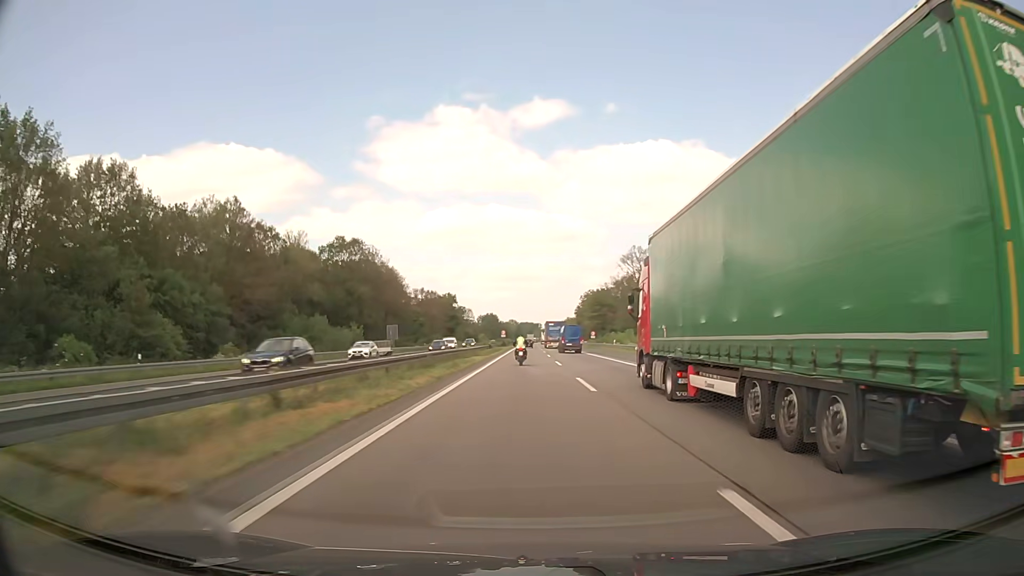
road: motorway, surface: asphalt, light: Day
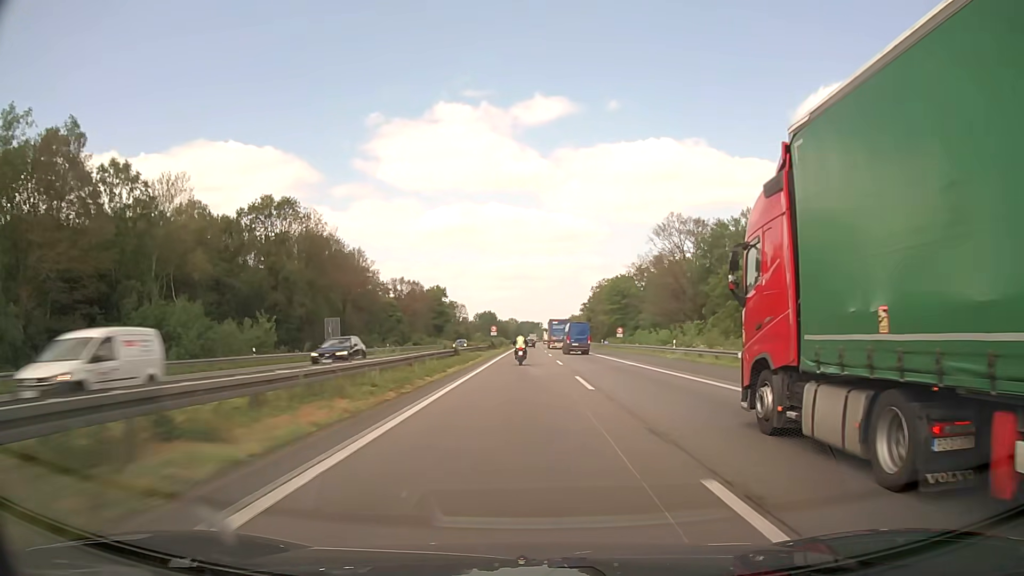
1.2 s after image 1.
(0.0, +35.6) m; 0°
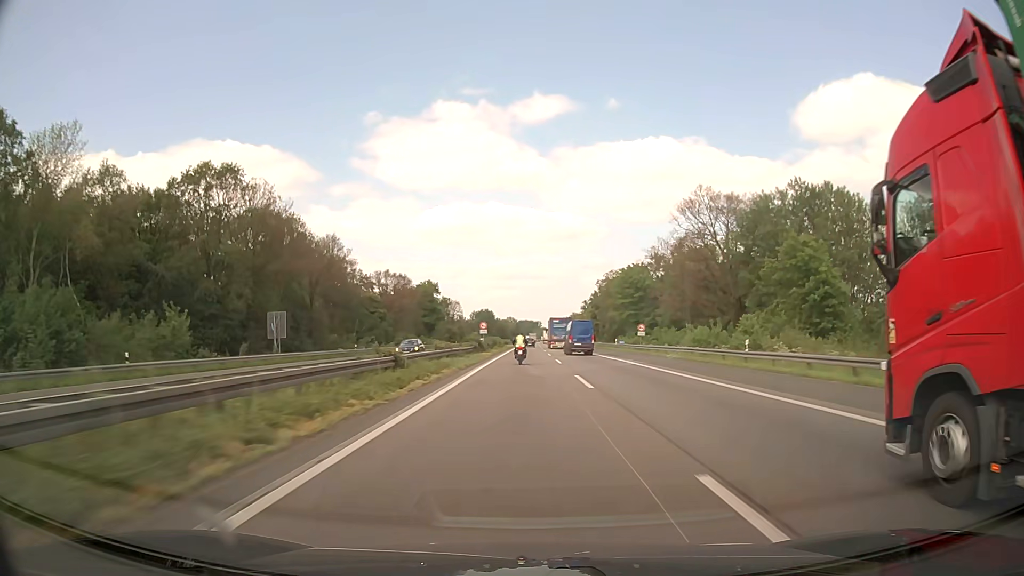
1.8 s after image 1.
(0.0, +17.7) m; 0°
(0, +10) (0, +20) (0, +30) (0, +40) (0, +50) (0, +60) (0, +70) (0, +80) (0, +90) (0, +100) m
